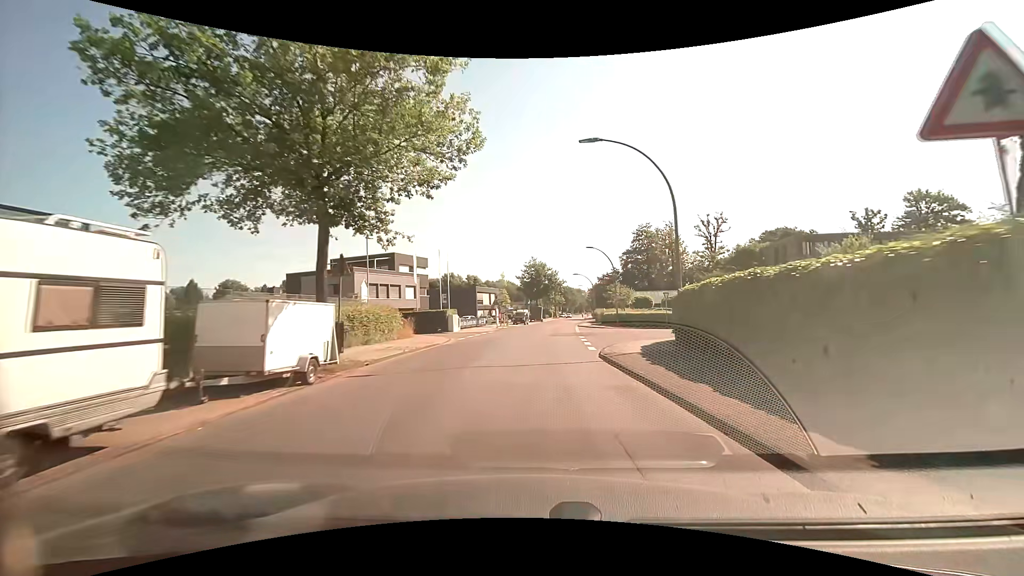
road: unclassified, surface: asphalt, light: Day
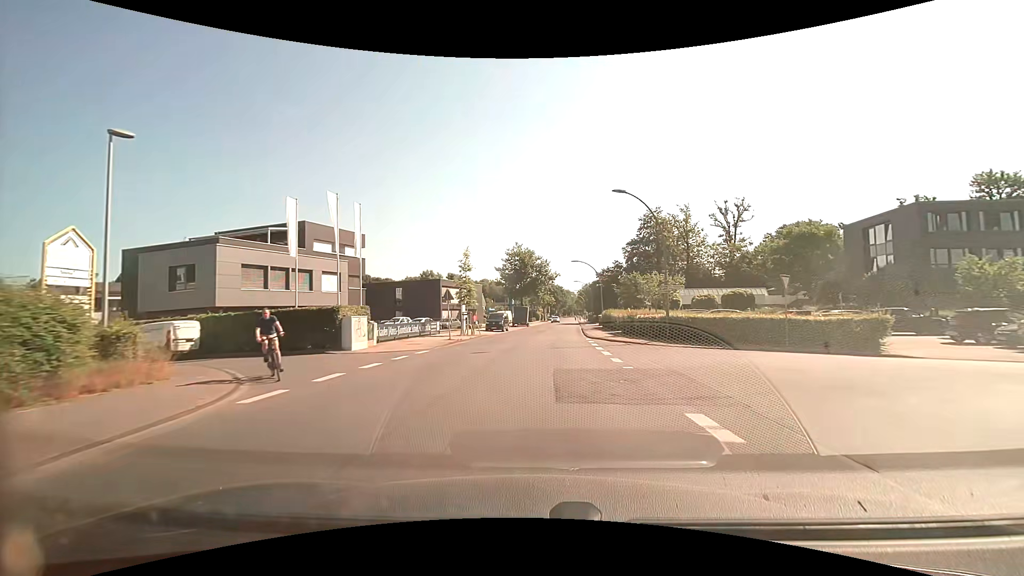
(+0.3, +22.8) m; +1°
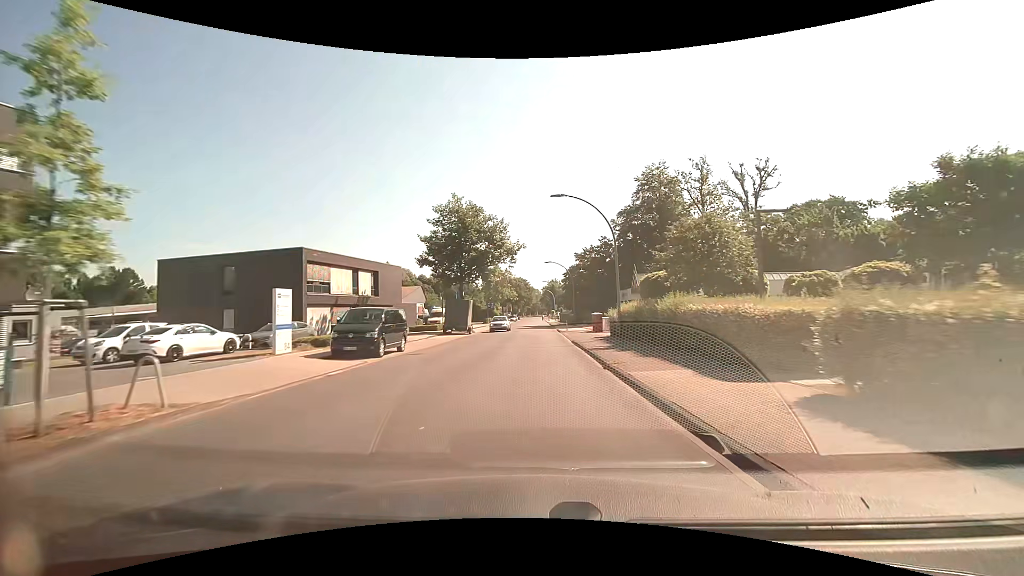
(+1.4, +31.1) m; +5°
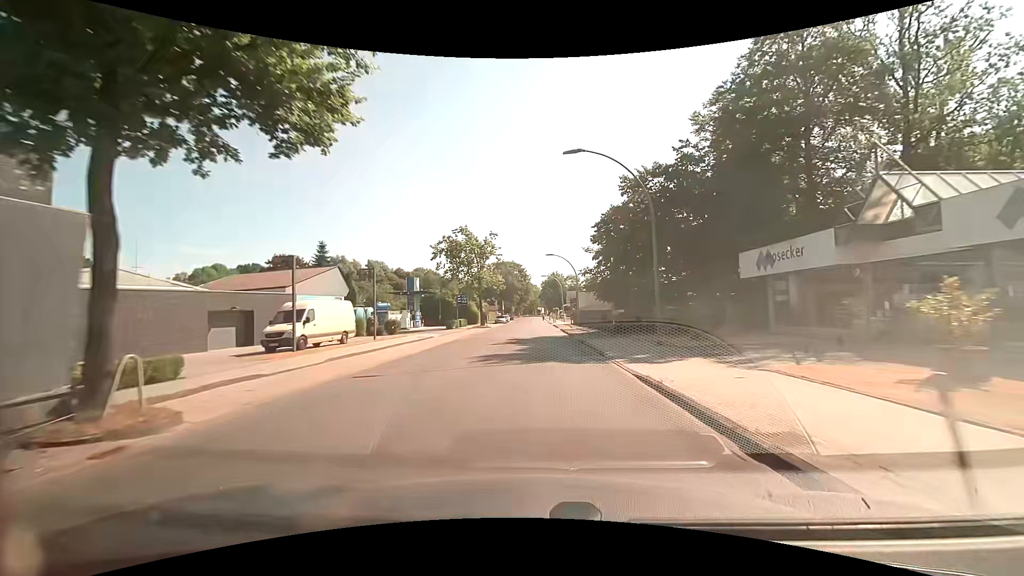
(-0.3, +39.1) m; 0°
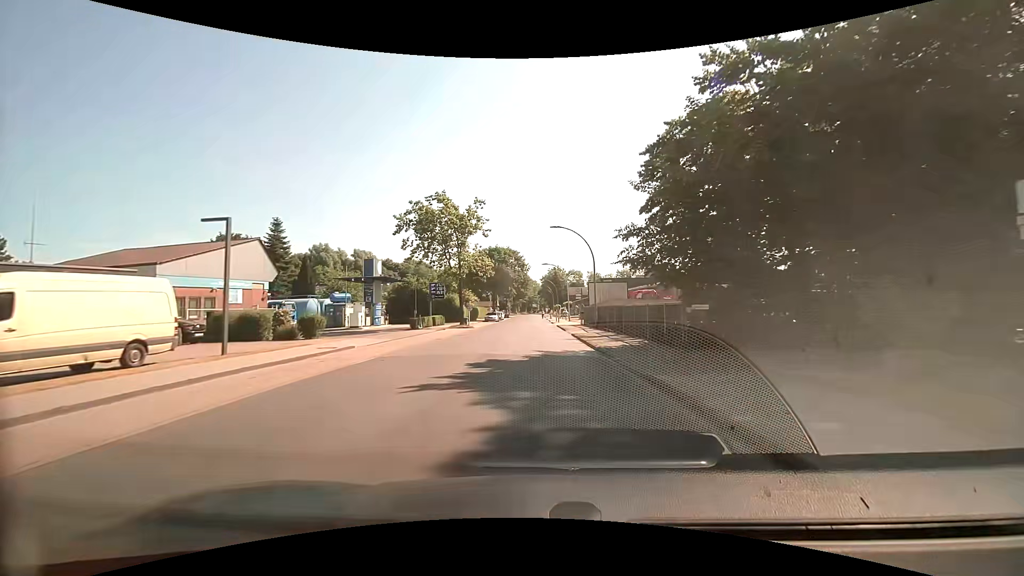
(0.0, +15.6) m; 0°
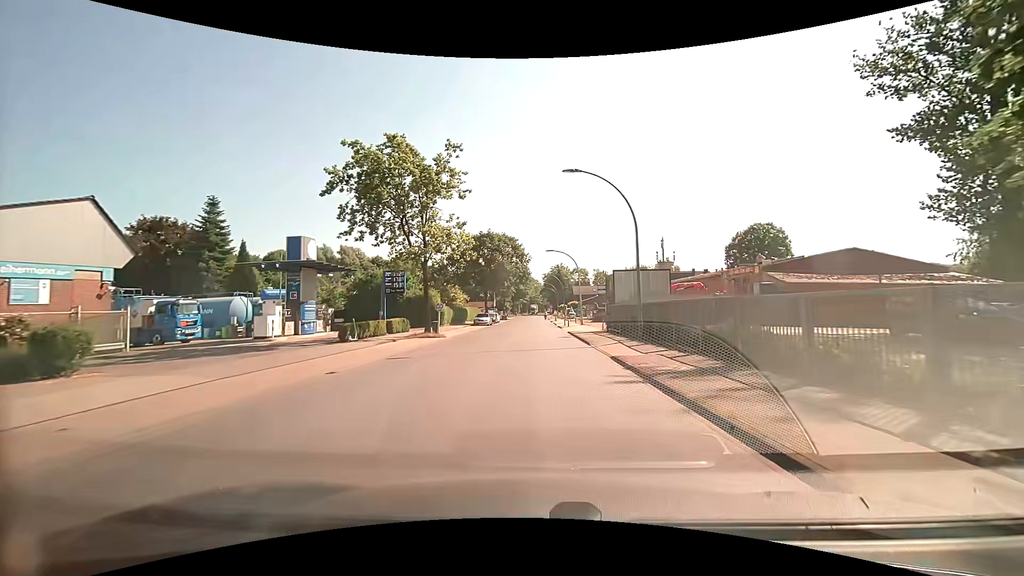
(0.0, +14.9) m; 0°
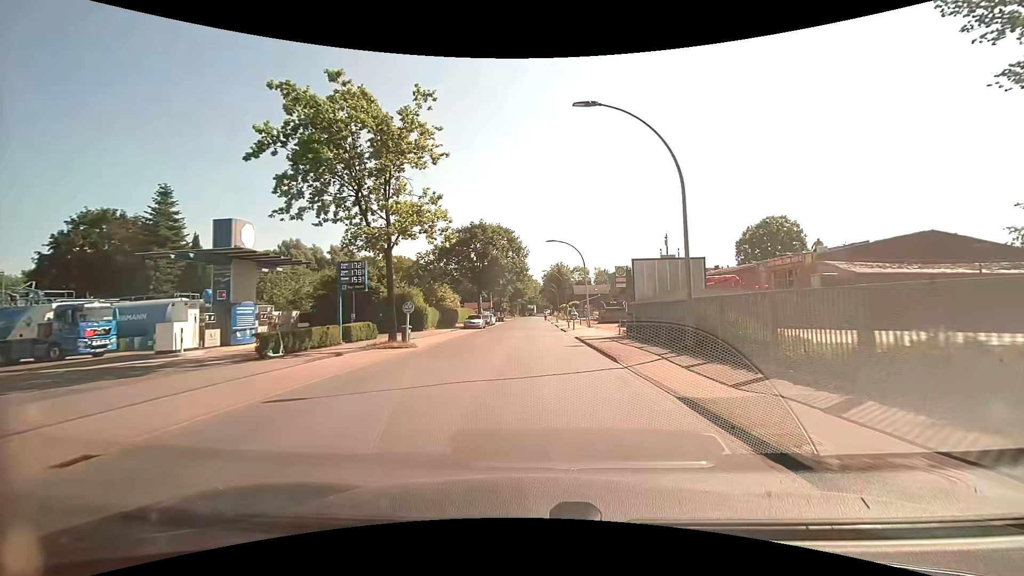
(0.0, +7.3) m; 0°
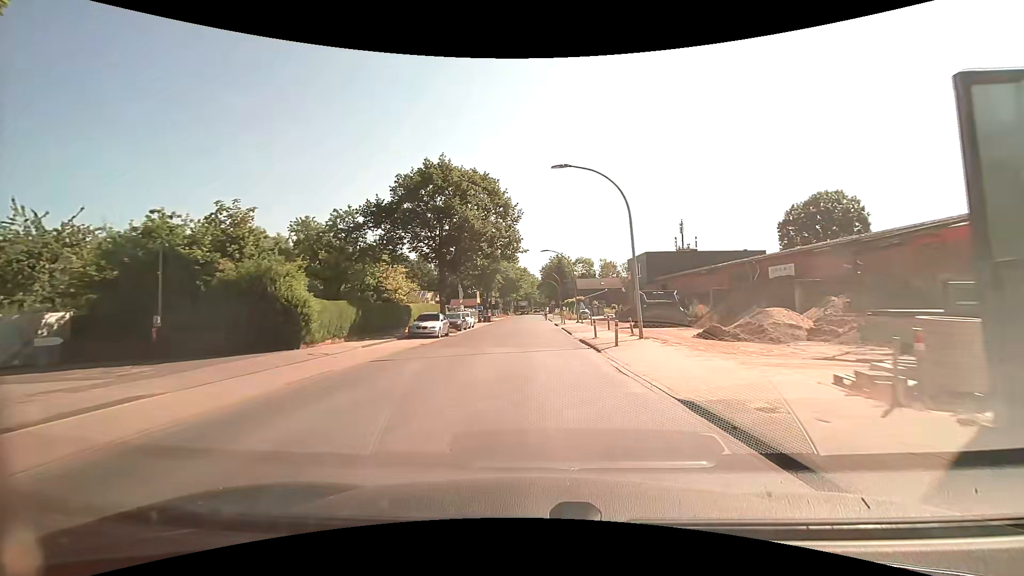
(0.0, +21.4) m; 0°
(0, +10) (0, +20) (0, +30) (0, +40) (0, +50) (0, +60) (0, +70) (0, +80) (0, +90) (0, +100) m
